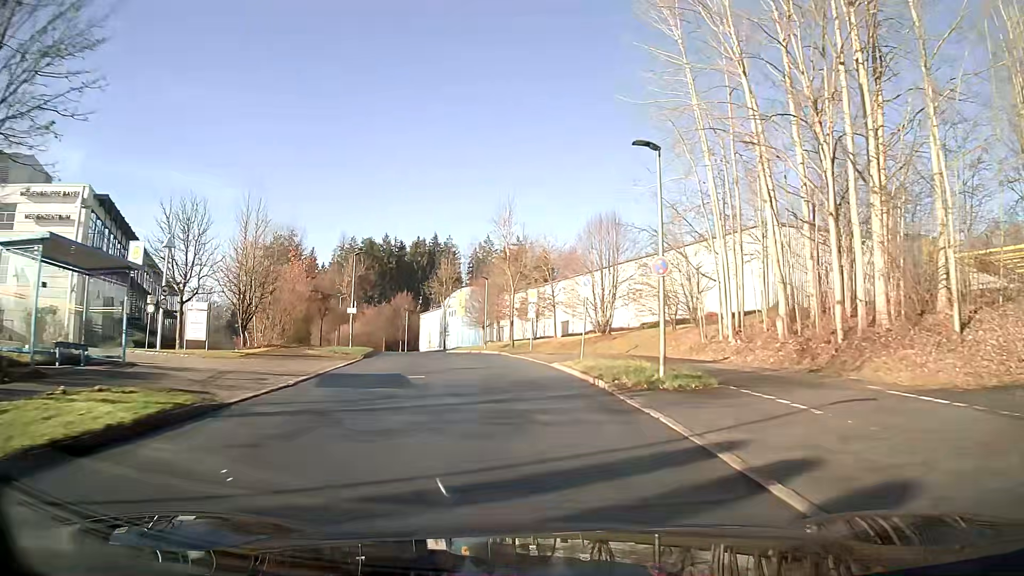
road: residential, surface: asphalt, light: Day
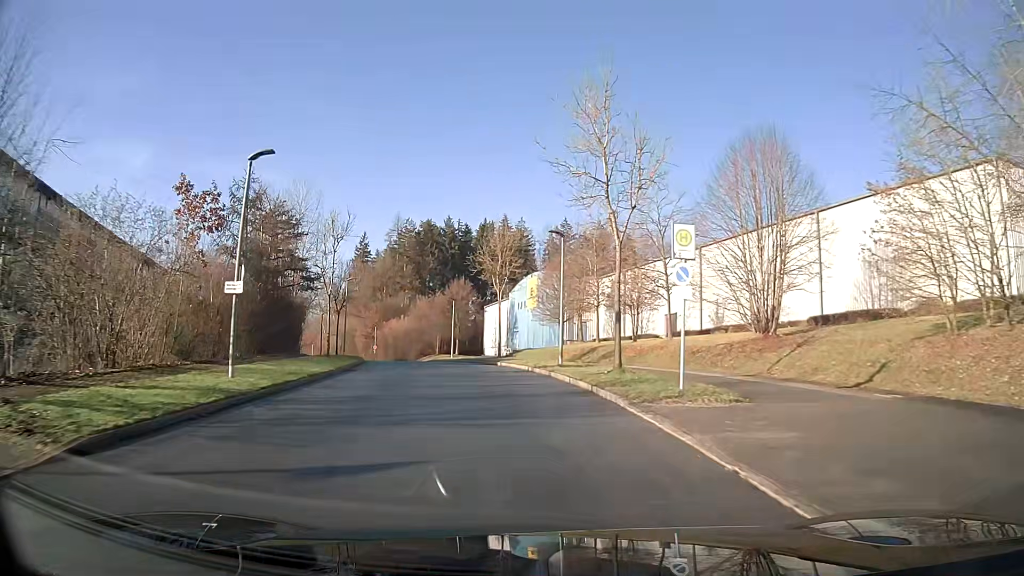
(-1.3, +21.3) m; -7°
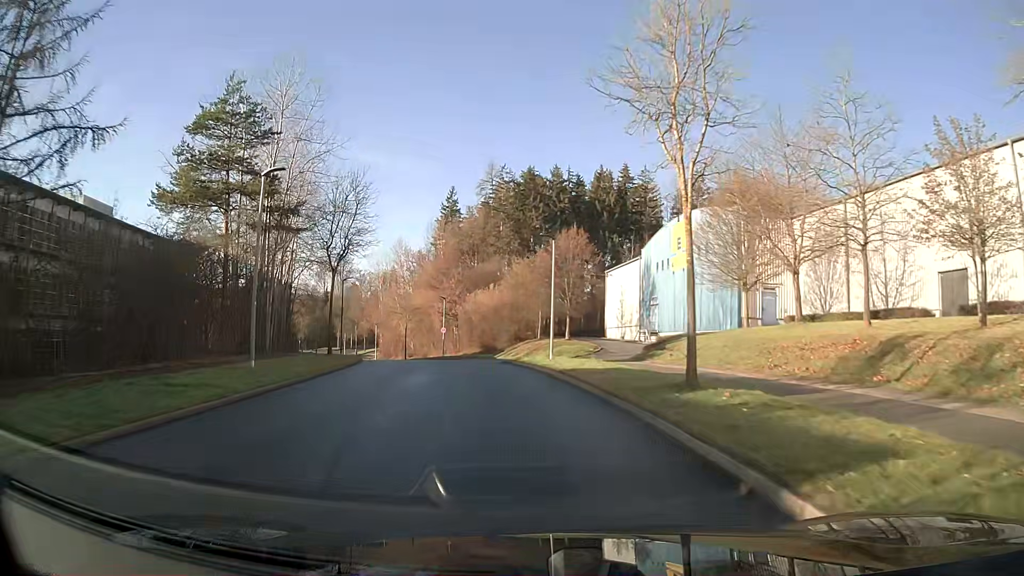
(-2.4, +28.2) m; -10°
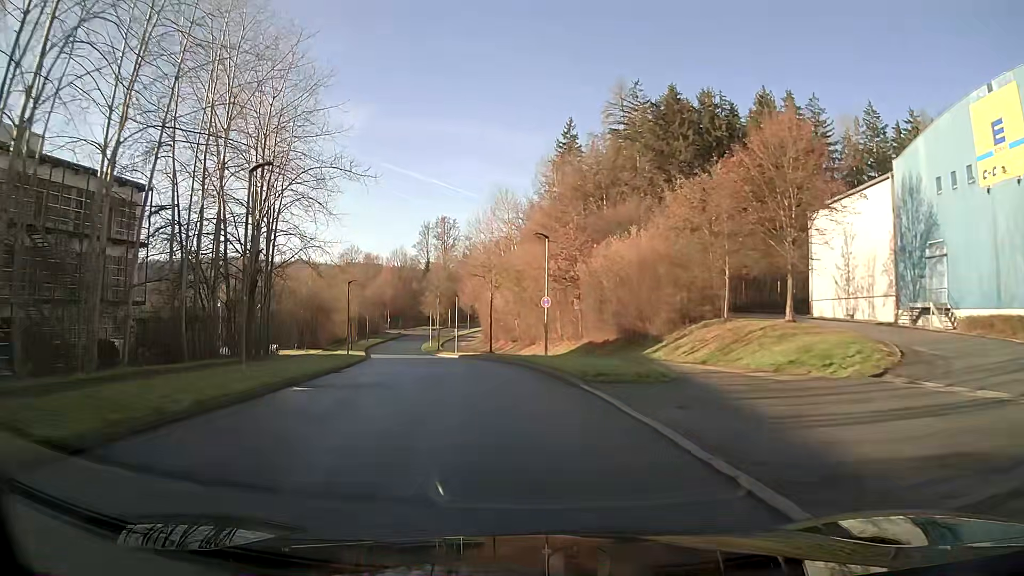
(-2.6, +29.1) m; -11°
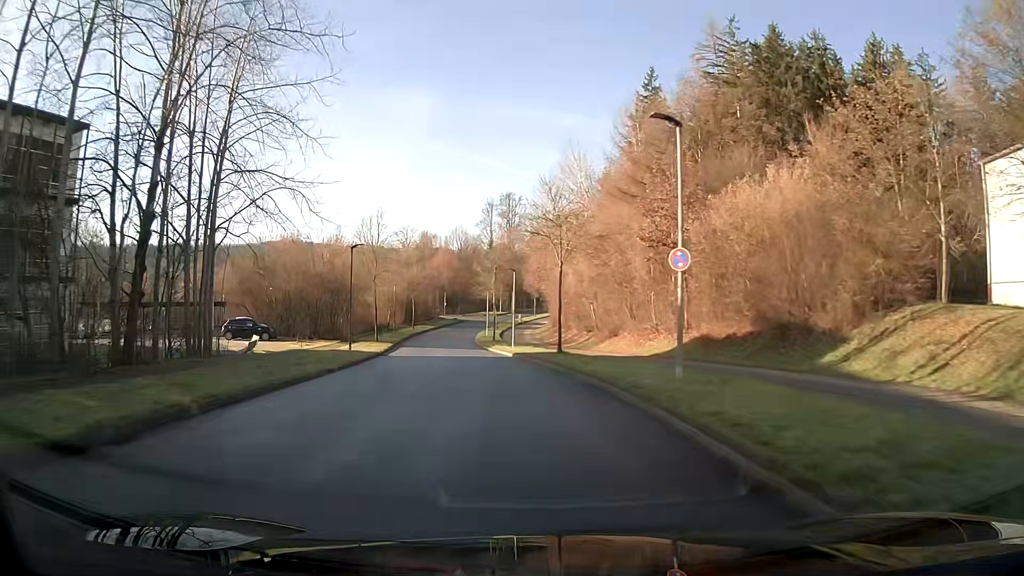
(-0.7, +14.8) m; -5°
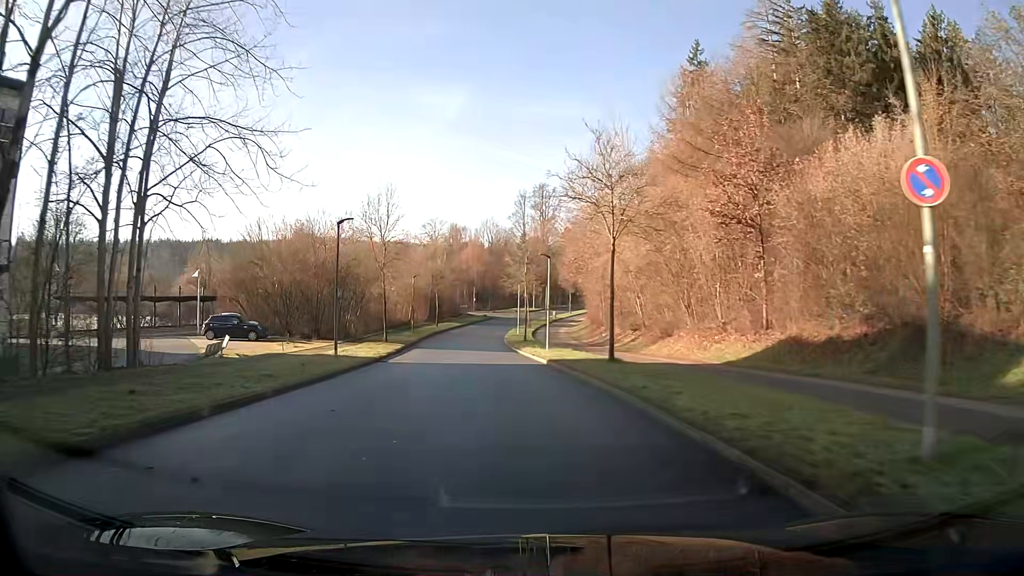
(-0.2, +7.5) m; -3°
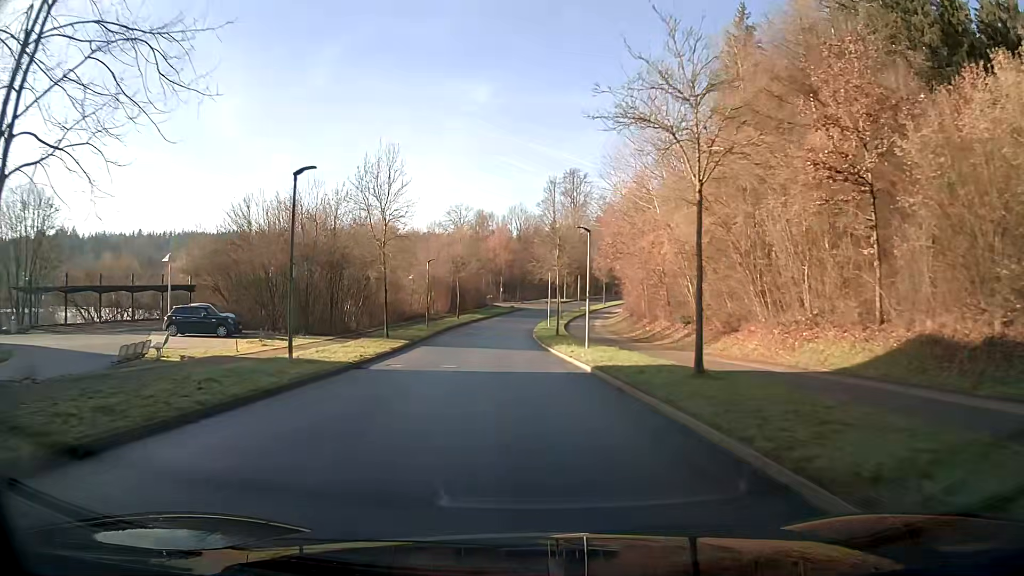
(-0.1, +7.6) m; -2°
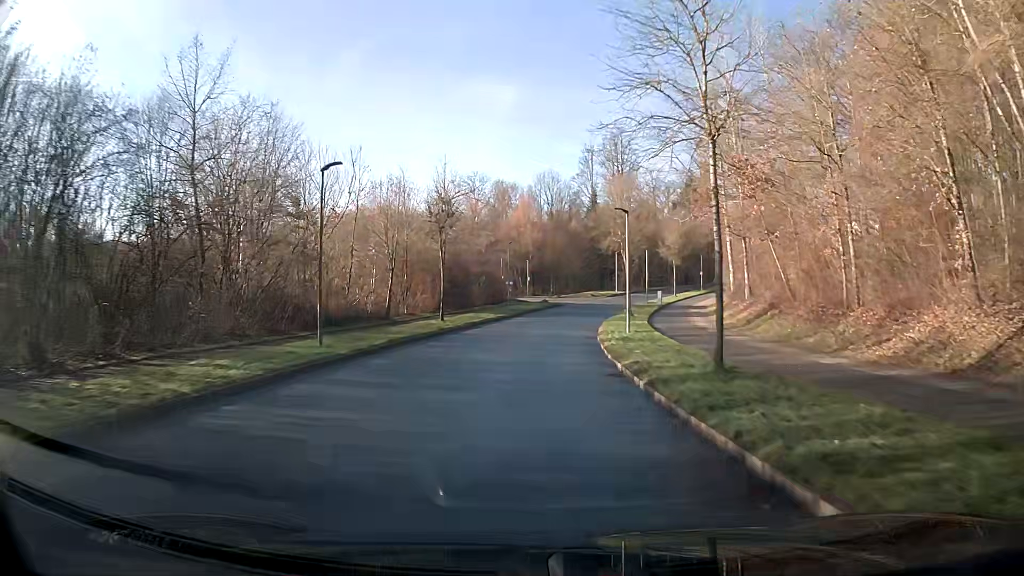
(-0.9, +31.9) m; -2°
